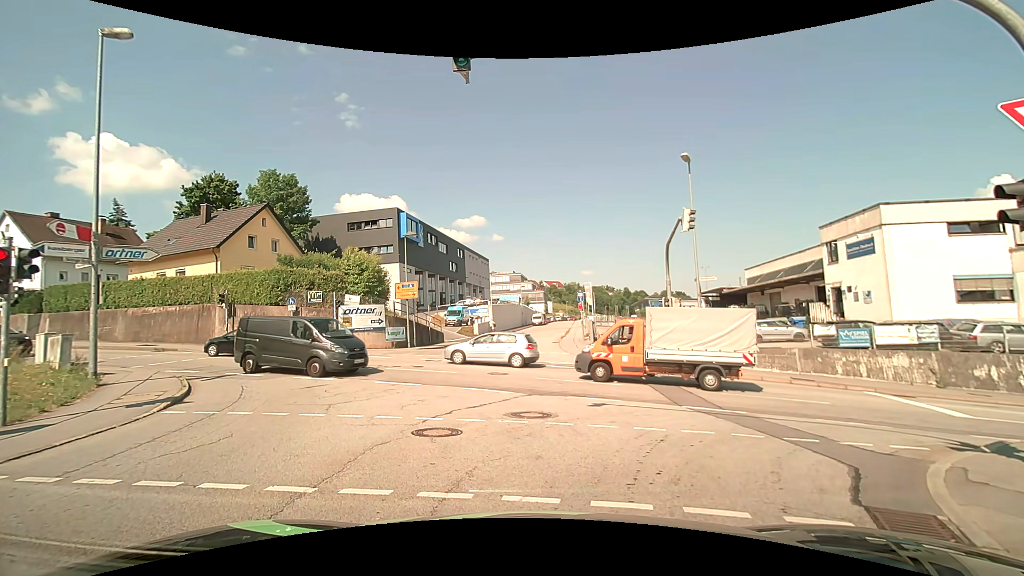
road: residential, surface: asphalt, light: Day
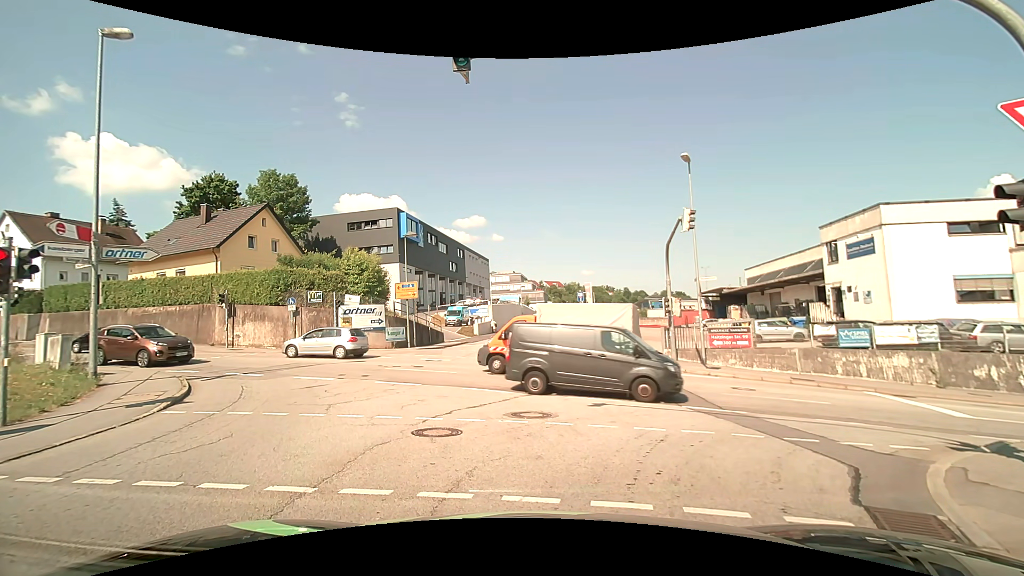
(0.0, 0.0) m; 0°
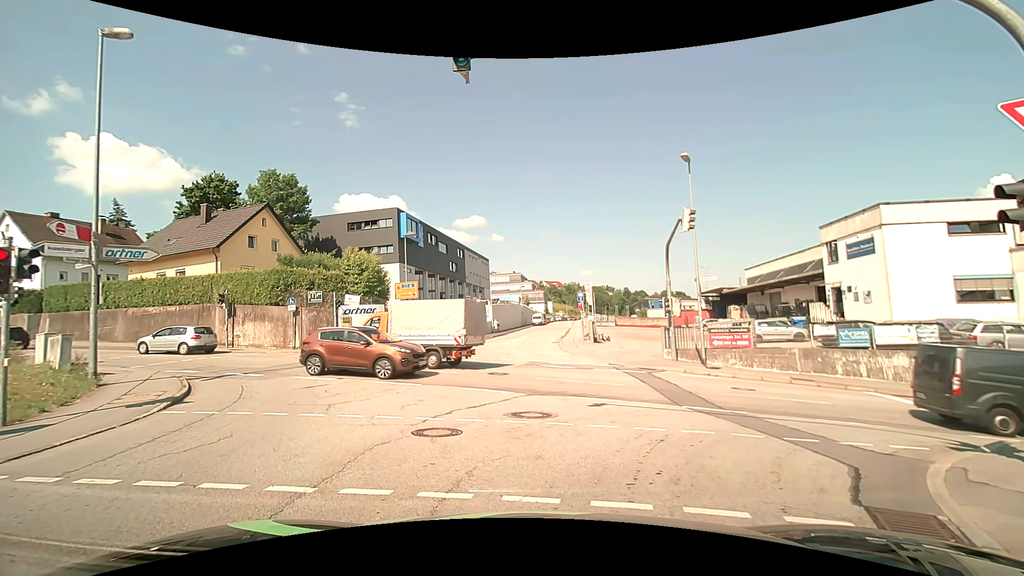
(0.0, 0.0) m; 0°
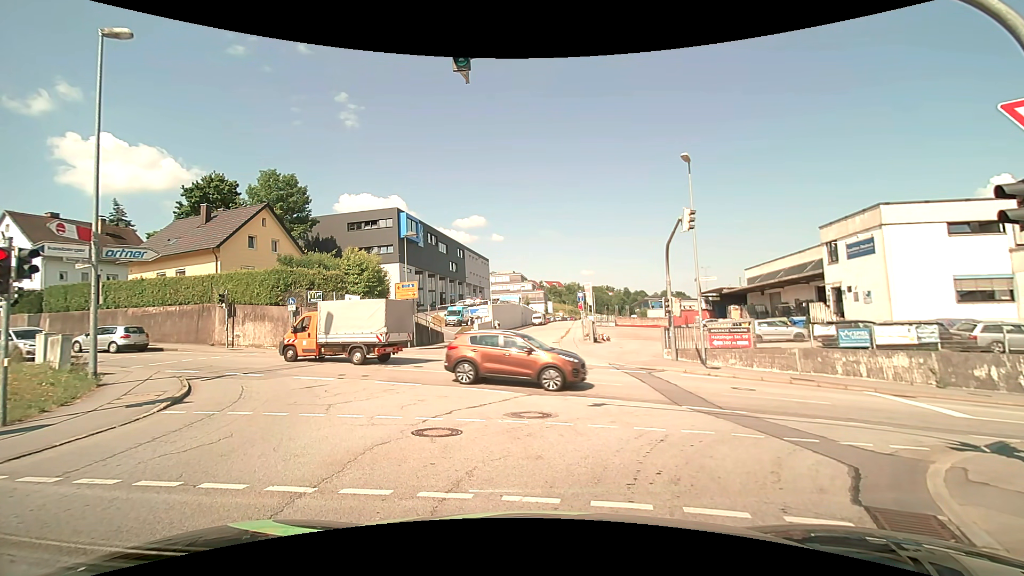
(0.0, 0.0) m; 0°
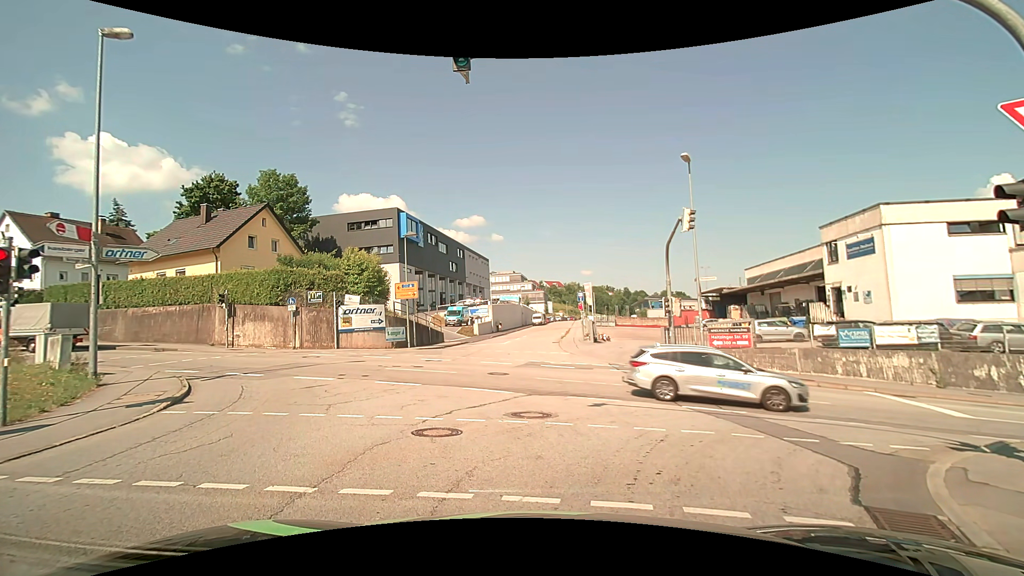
(0.0, 0.0) m; 0°
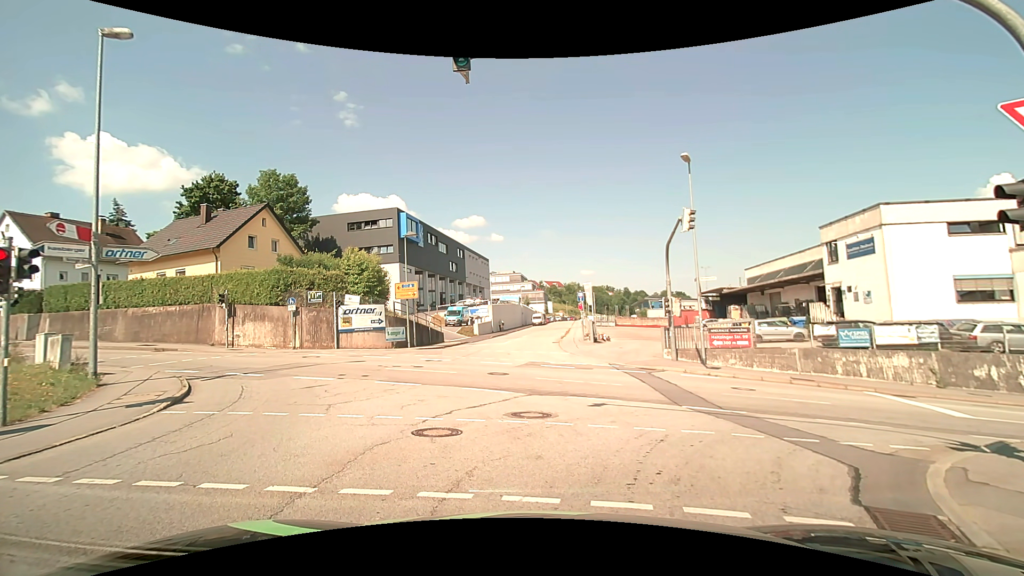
(0.0, 0.0) m; 0°
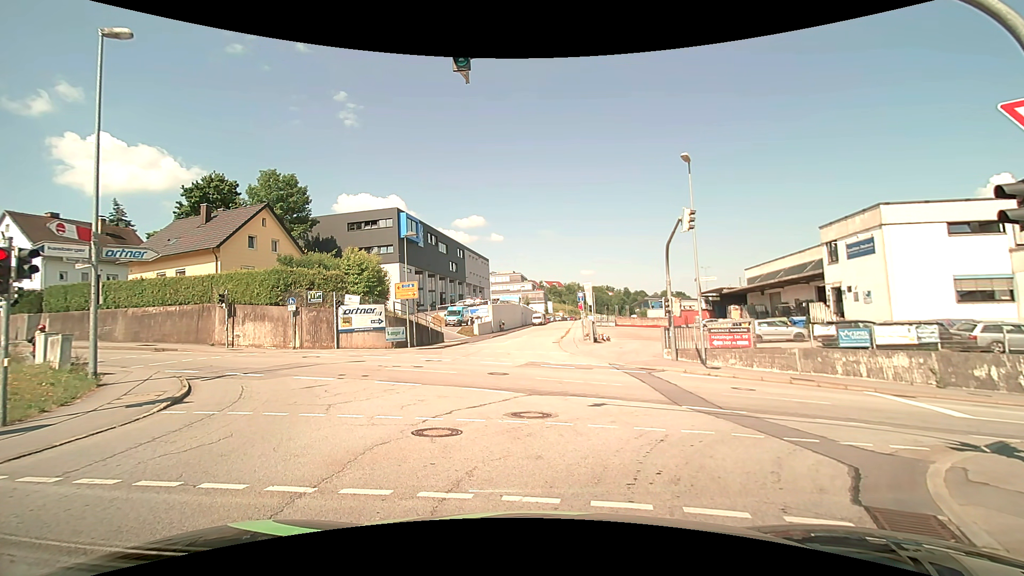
(0.0, 0.0) m; 0°
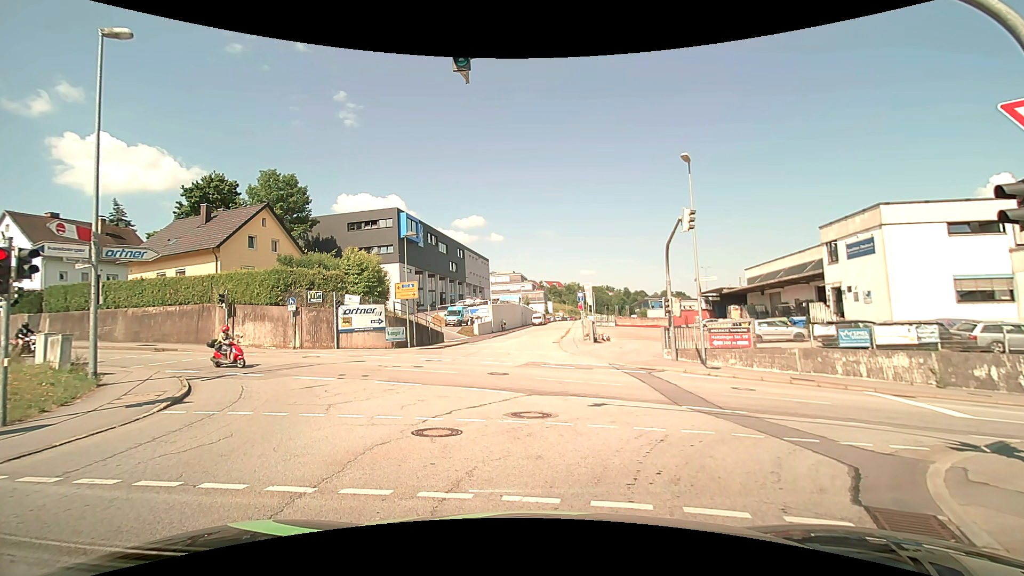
(0.0, 0.0) m; 0°
